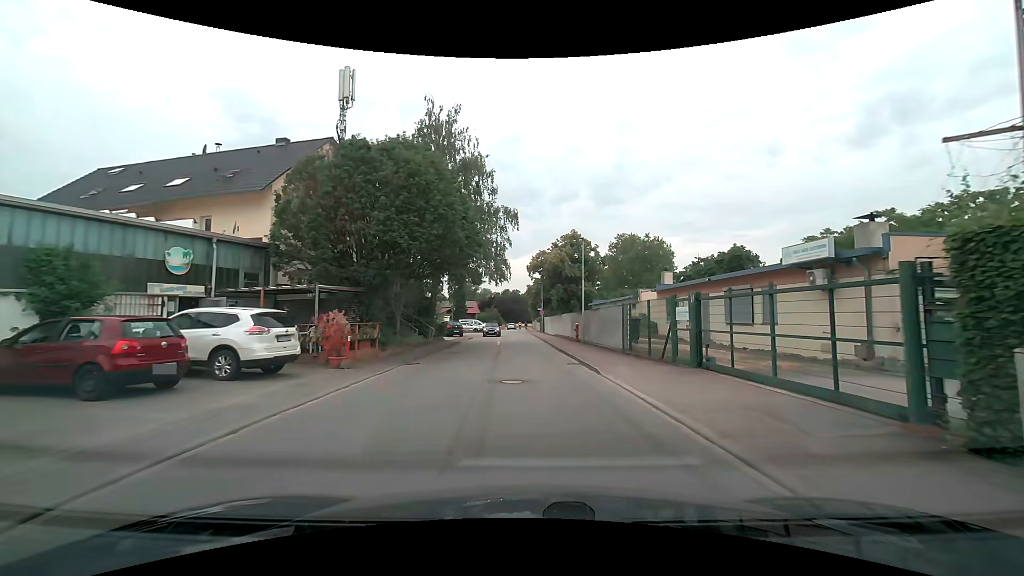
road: unclassified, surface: asphalt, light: Day
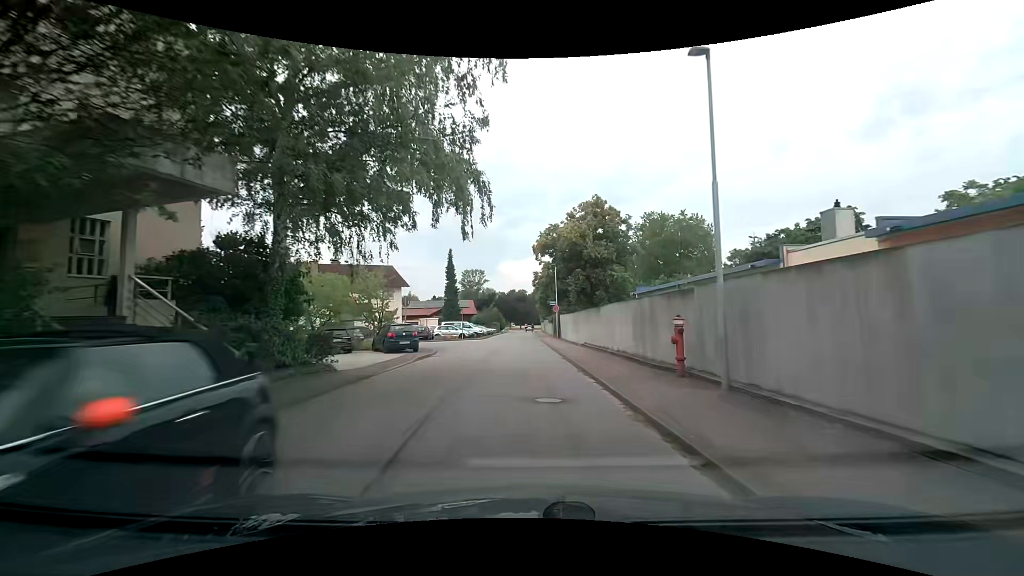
(0.0, +21.6) m; -1°
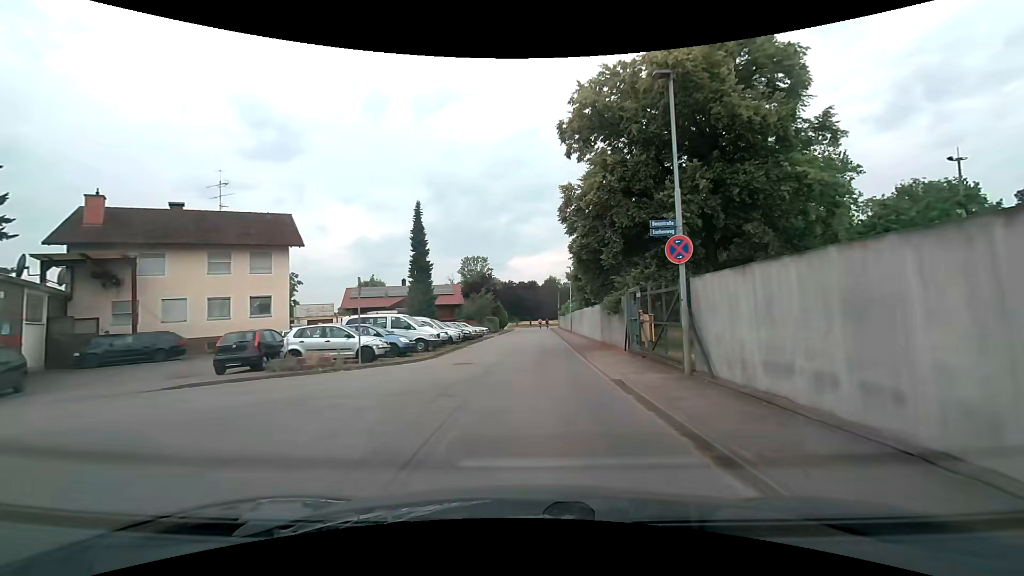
(-0.3, +33.5) m; -1°
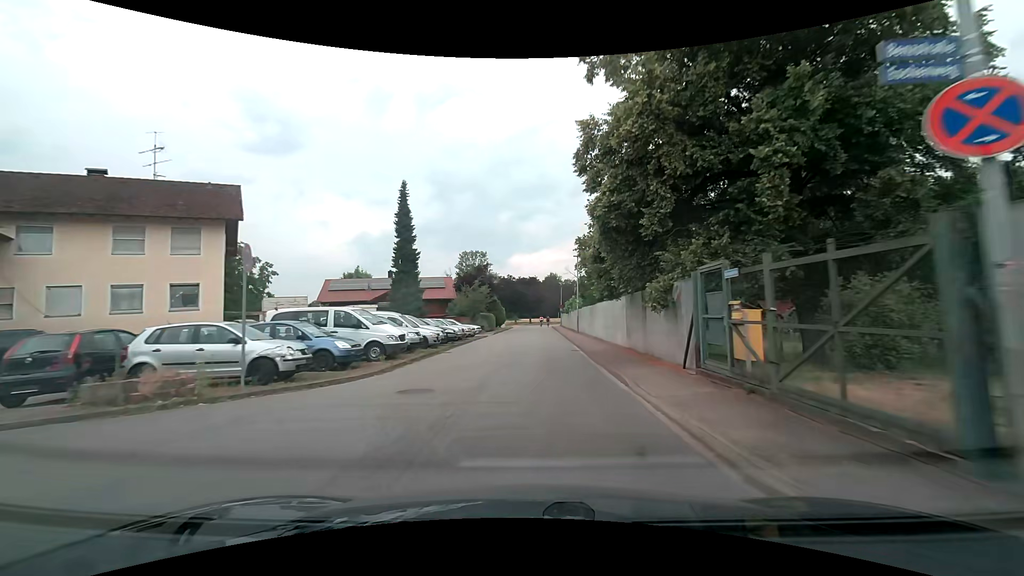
(0.0, +6.9) m; 0°
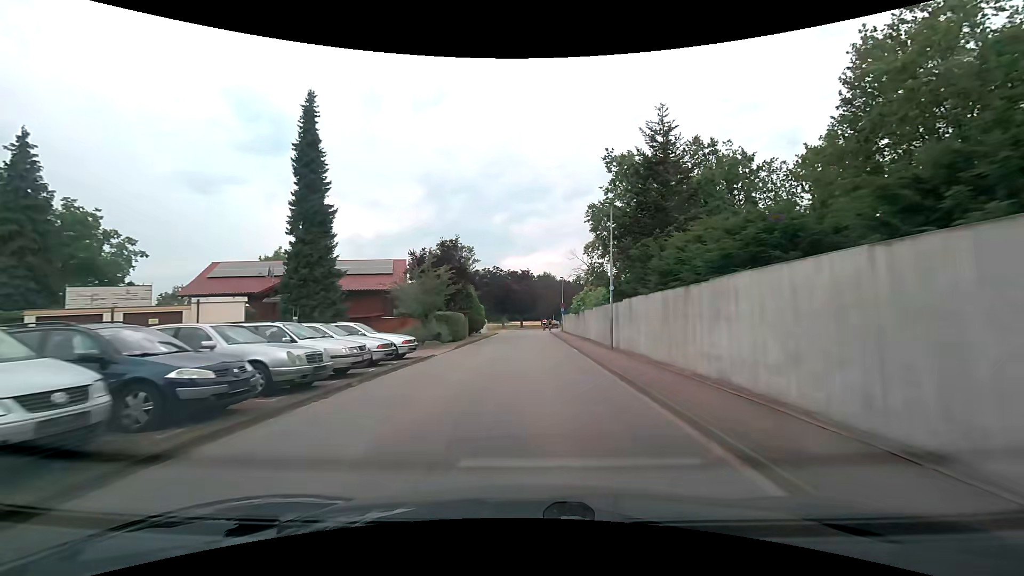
(+0.1, +20.3) m; +1°
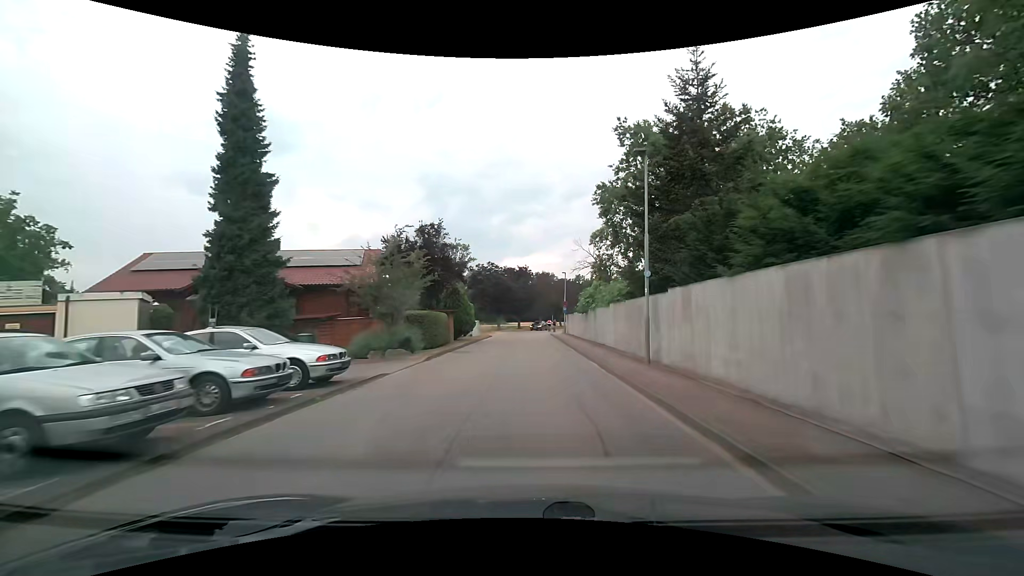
(+0.1, +6.9) m; +1°
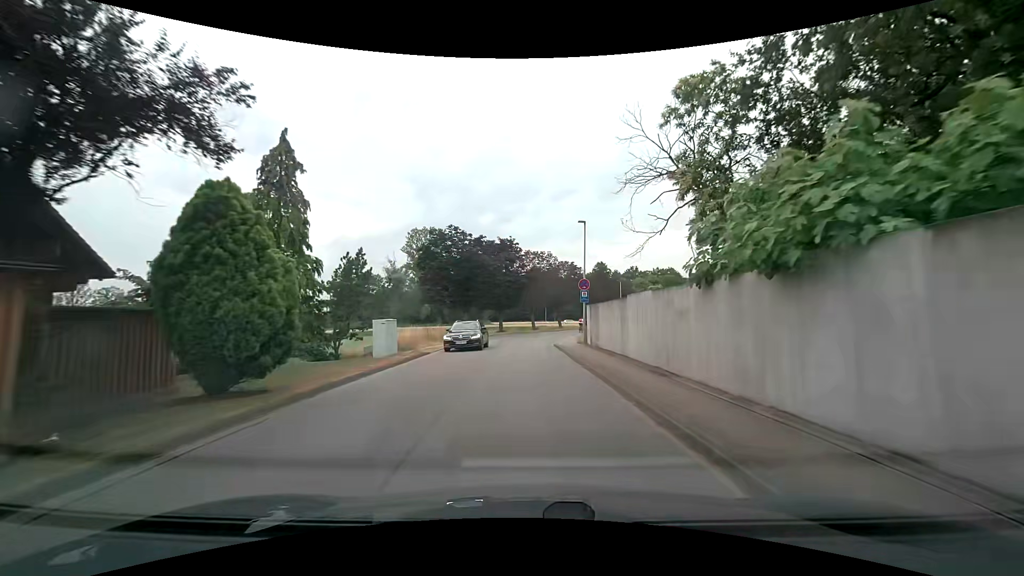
(+0.1, +27.3) m; 0°
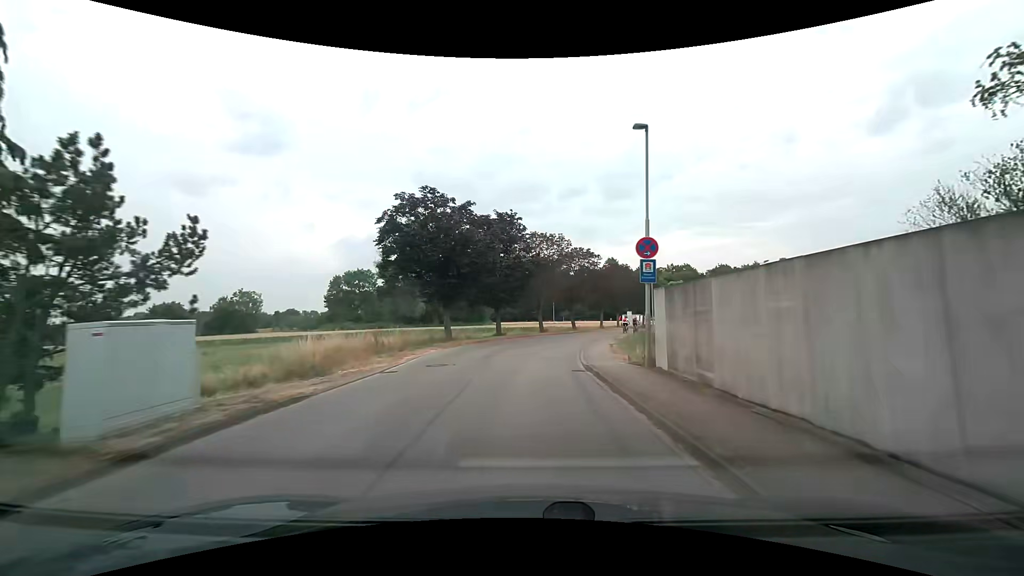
(0.0, +13.2) m; -1°
(0, +10) (0, +20) (+2, +30) (+4, +40) (+8, +49) (+13, +58) (+18, +66) (+24, +74) (+30, +82) (+37, +89) m
